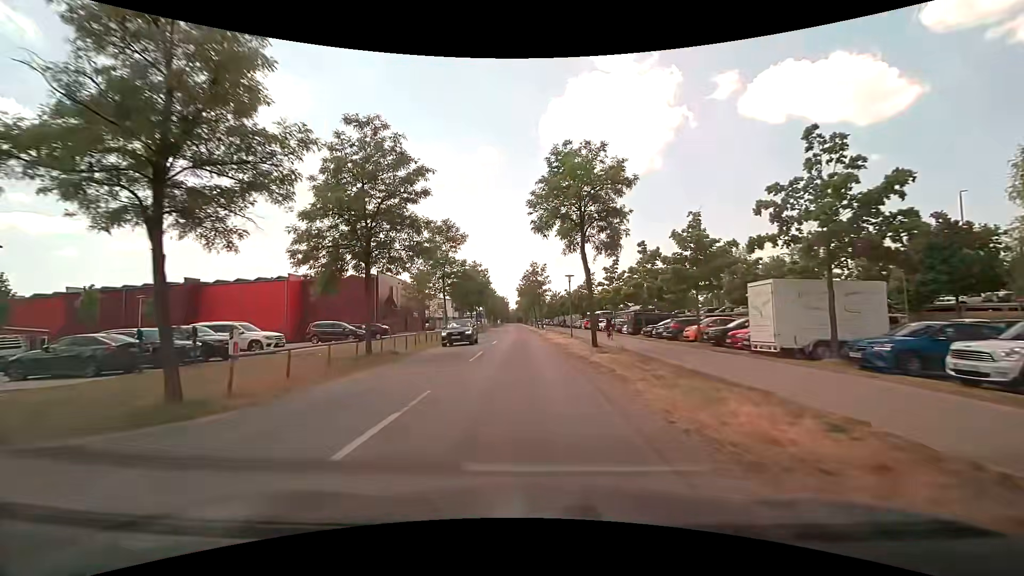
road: tertiary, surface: asphalt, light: Day
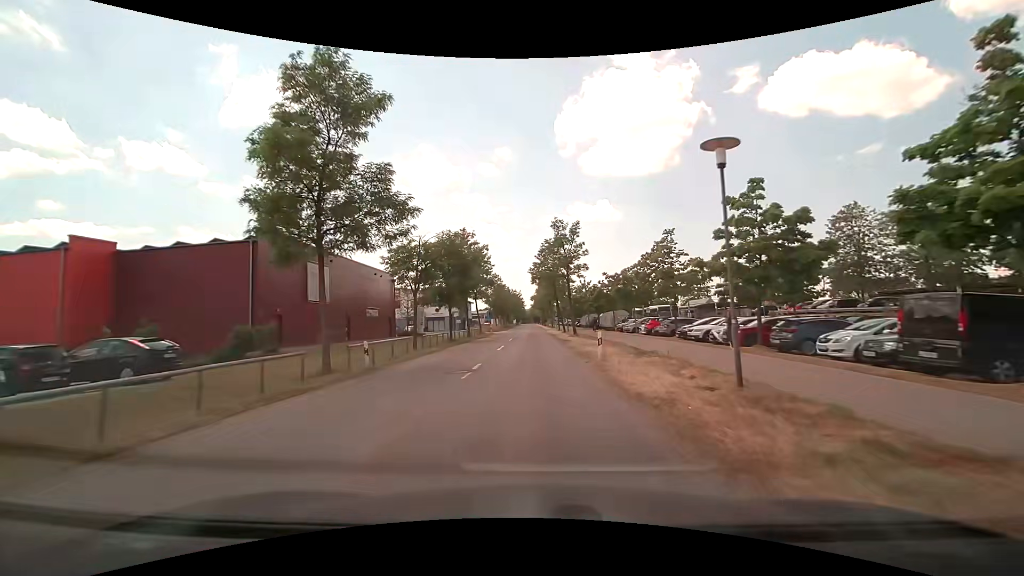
(-0.8, +29.6) m; -2°
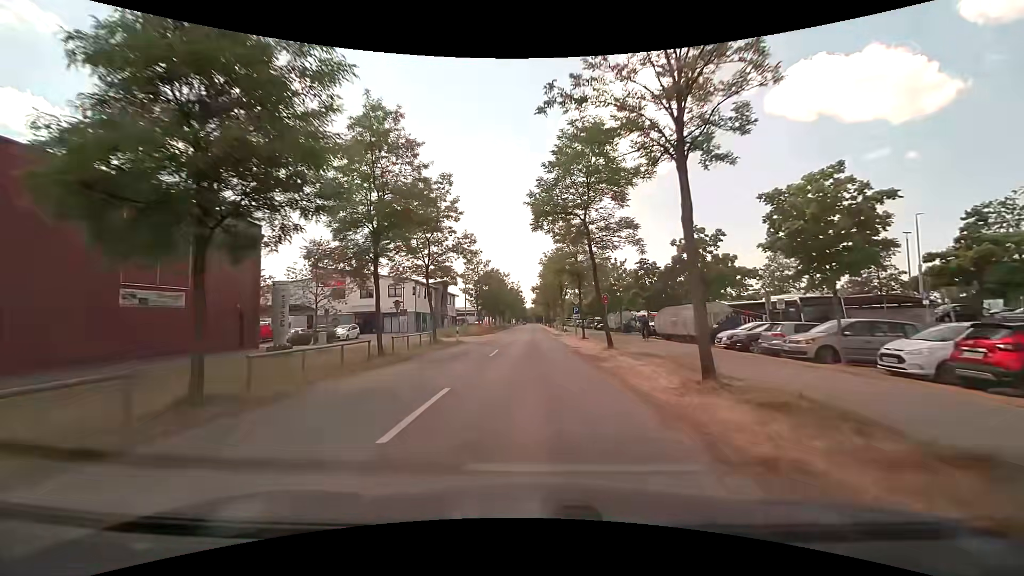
(-0.2, +30.2) m; 0°
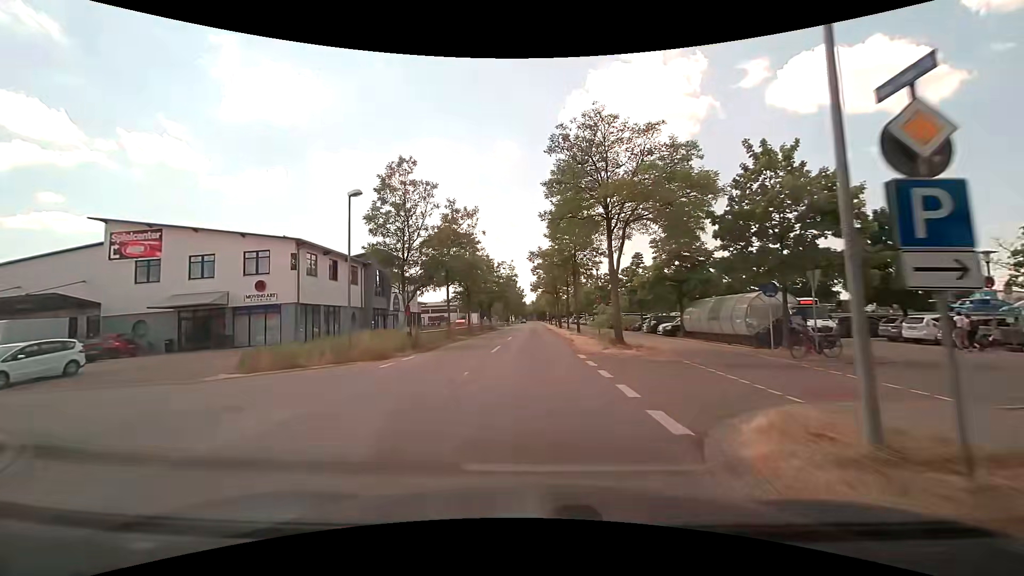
(-0.2, +35.0) m; 0°
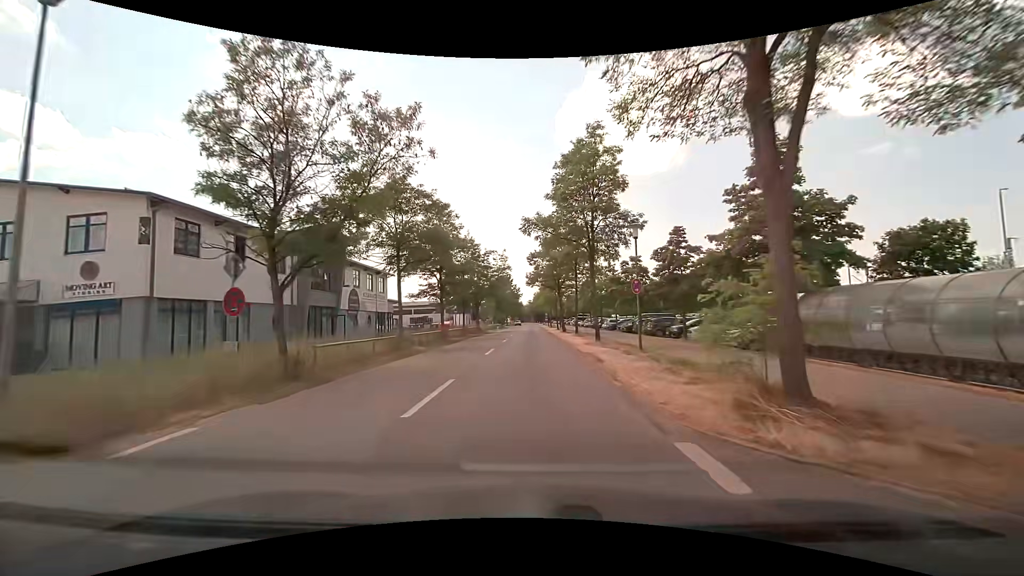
(0.0, +13.3) m; 0°
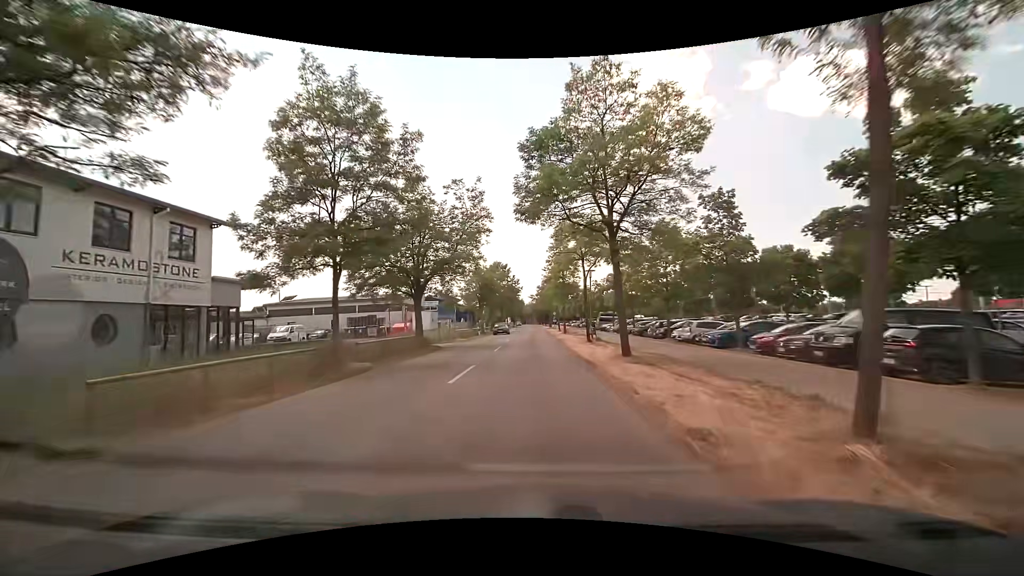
(0.0, +32.2) m; 0°
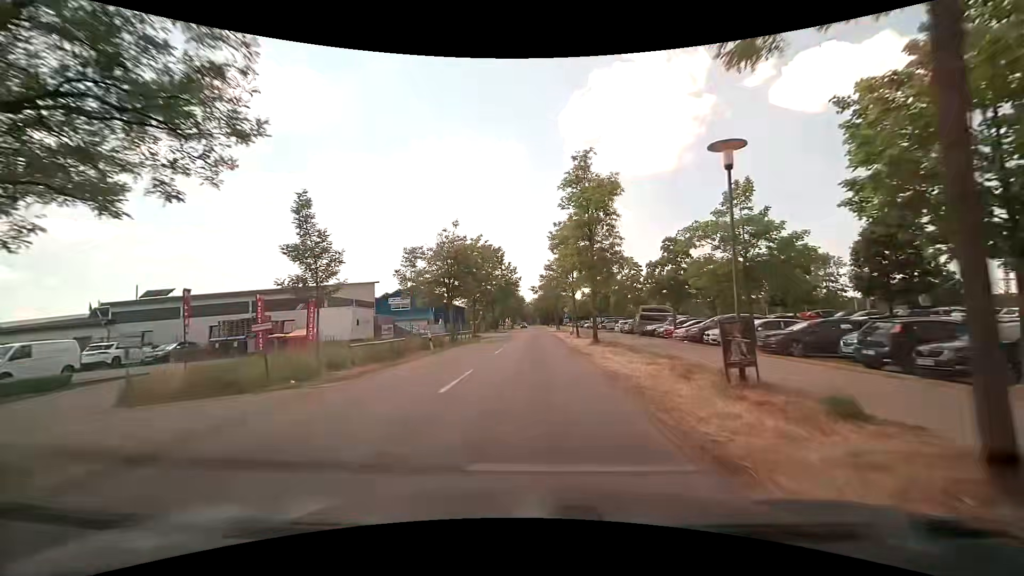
(0.0, +25.1) m; 0°
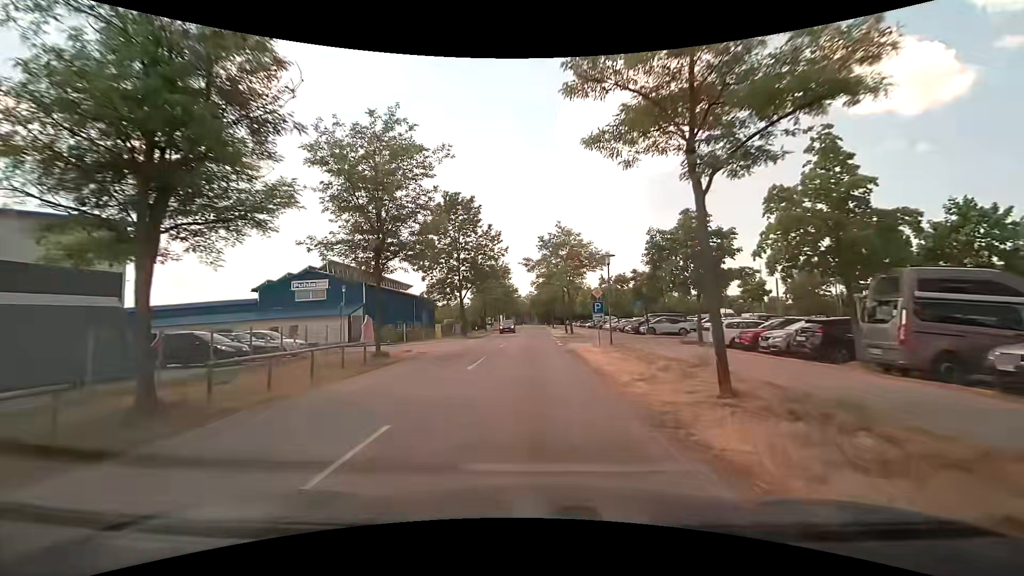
(+0.1, +31.6) m; 0°
(0, +10) (0, +20) (0, +30) (0, +40) (0, +50) (0, +60) (-1, +70) (-1, +80) (-1, +90) (-1, +100) m
